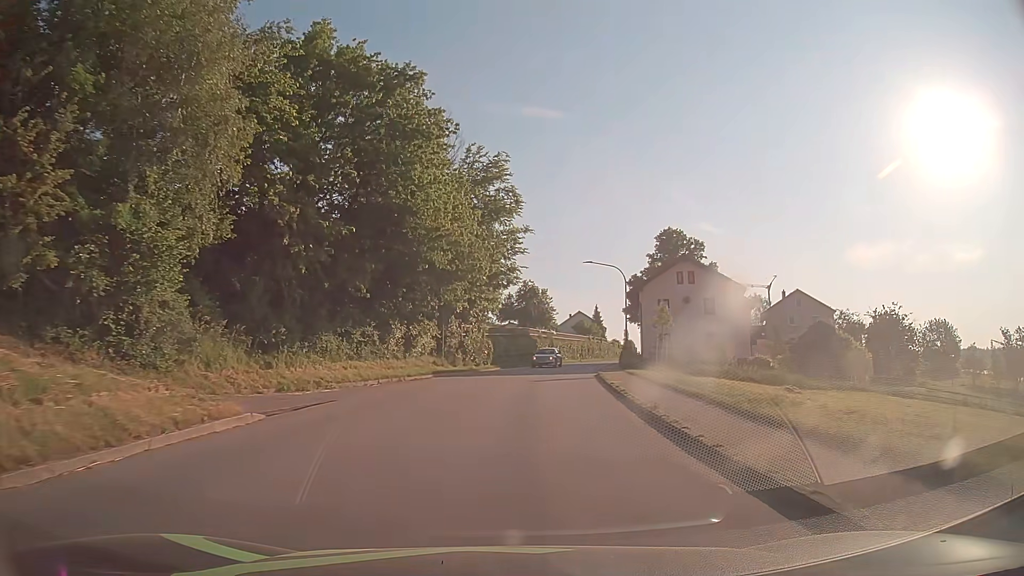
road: tertiary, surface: asphalt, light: Day
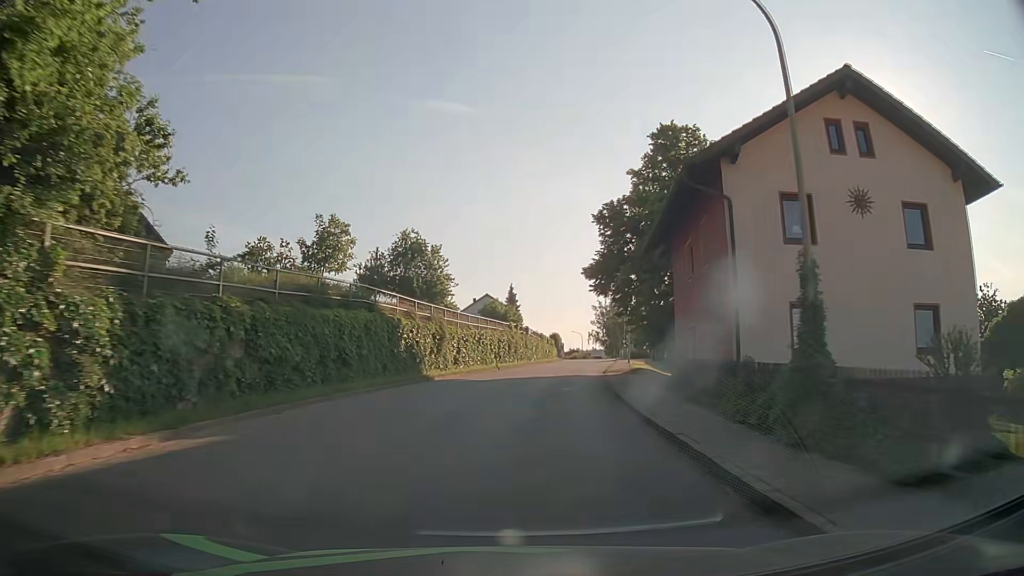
(+3.0, +38.3) m; +9°
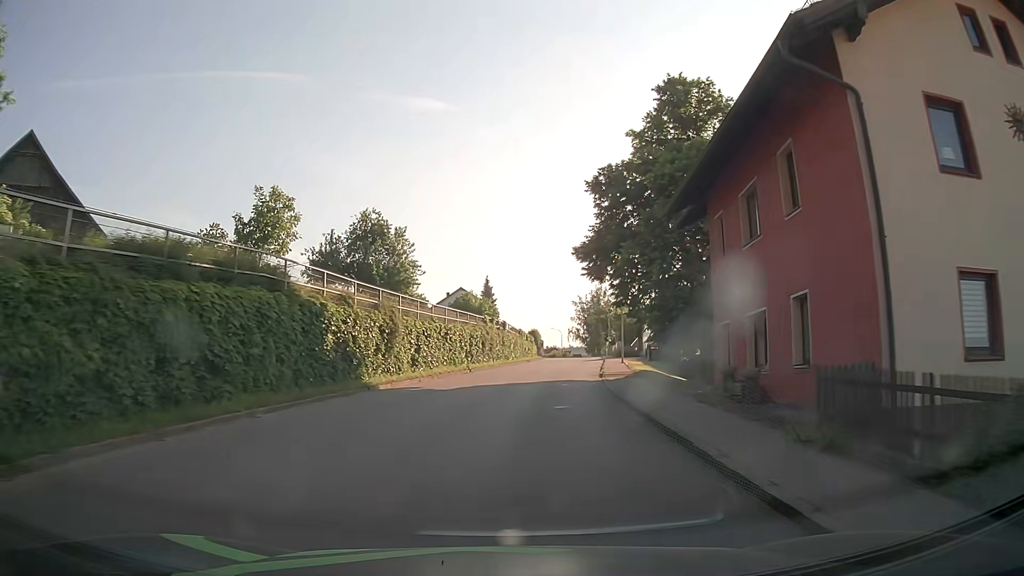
(+0.1, +7.7) m; +2°
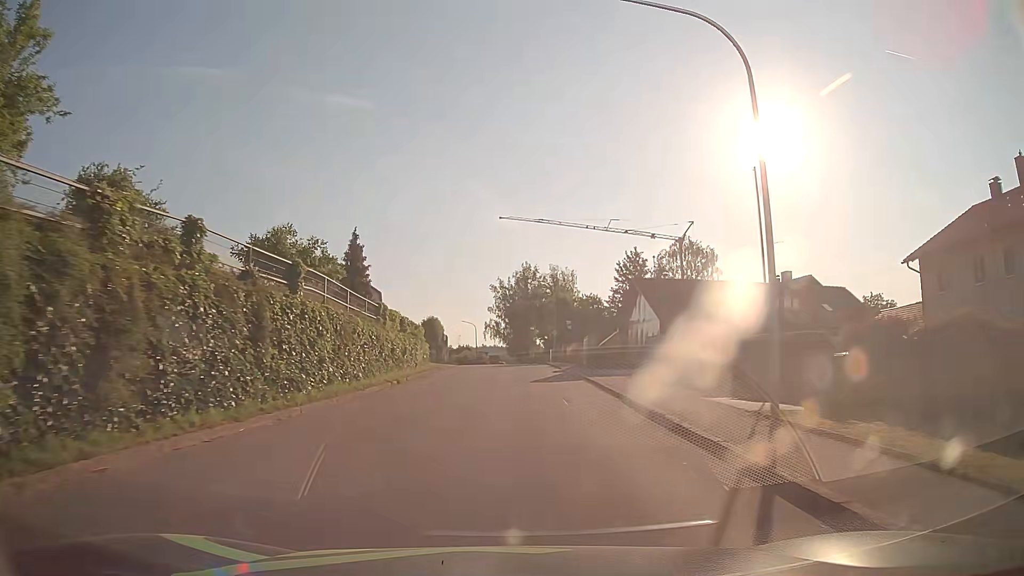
(+2.6, +38.2) m; +7°
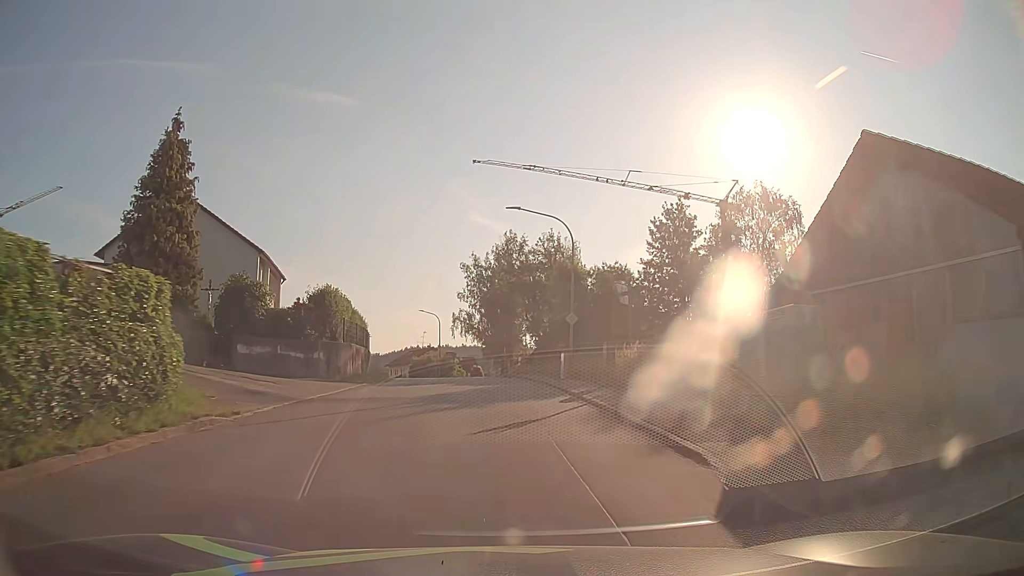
(+0.8, +30.6) m; +2°
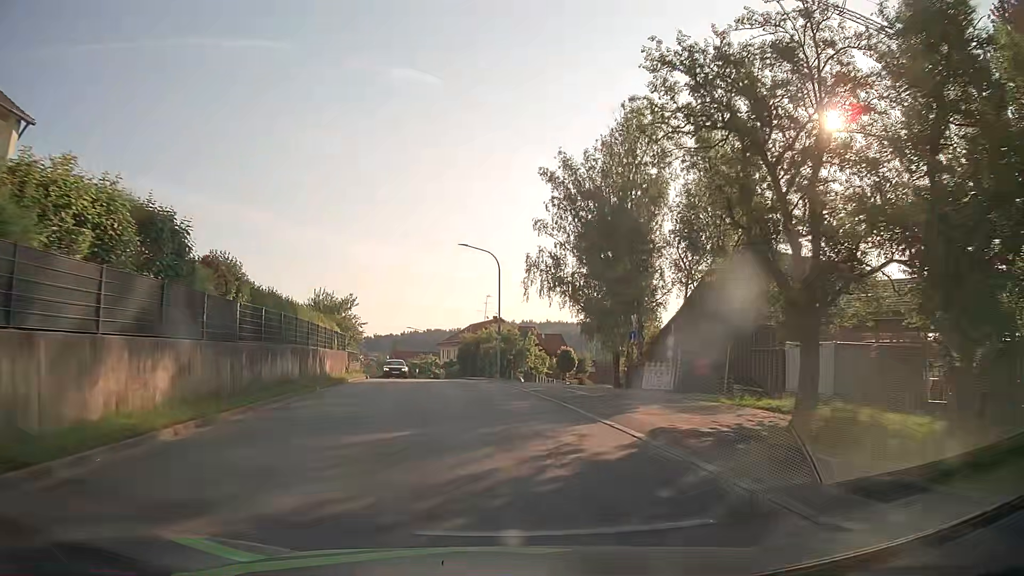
(-2.1, +38.4) m; -7°
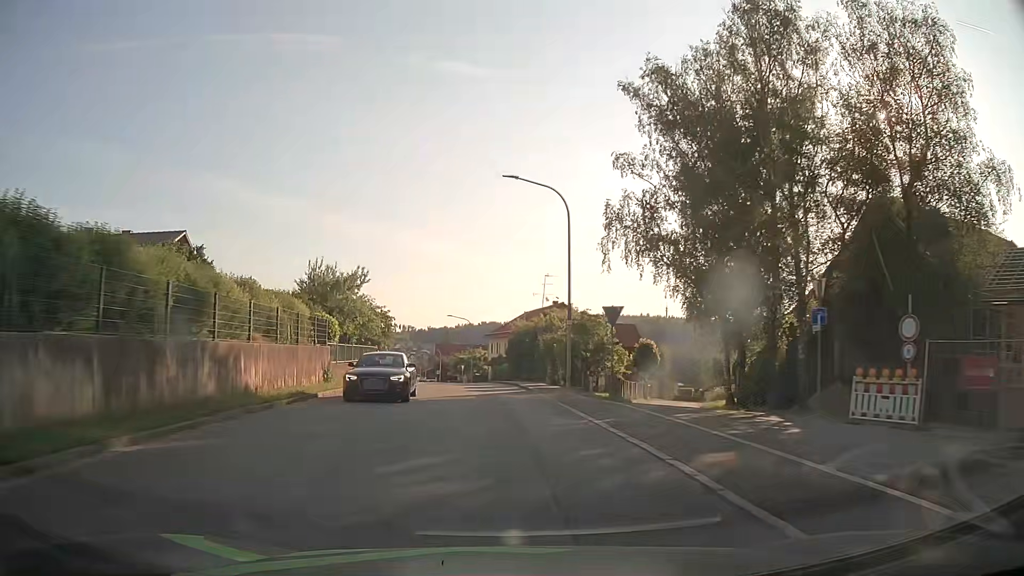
(-0.6, +15.6) m; -4°
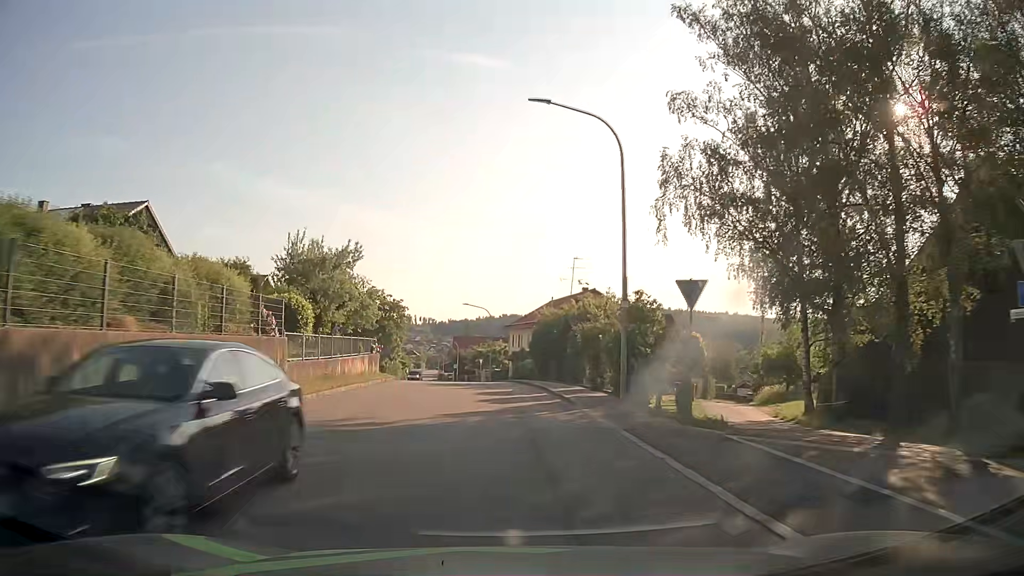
(-0.2, +7.8) m; -2°
(0, +10) (-1, +20) (-1, +30) (-2, +40) (-3, +50) (-4, +60) (-5, +70) (-7, +80) (-8, +90) (-9, +99) m
